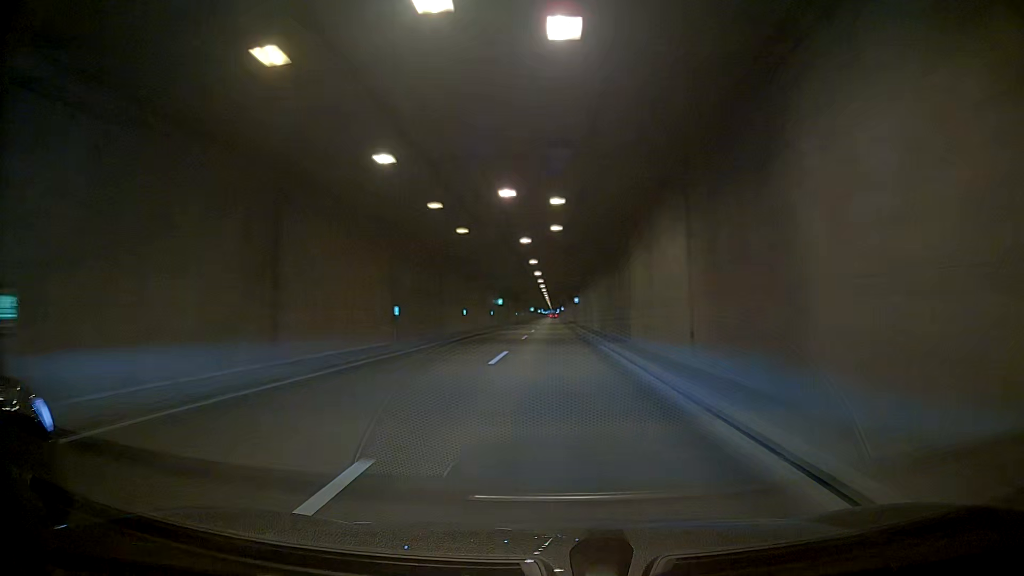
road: trunk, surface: asphalt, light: Day
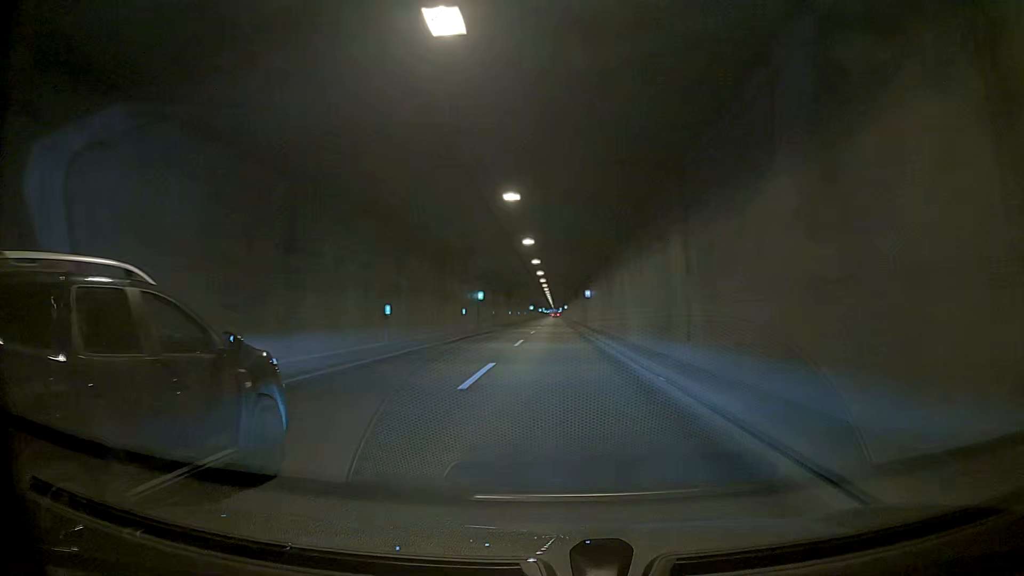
(0.0, +24.4) m; 0°
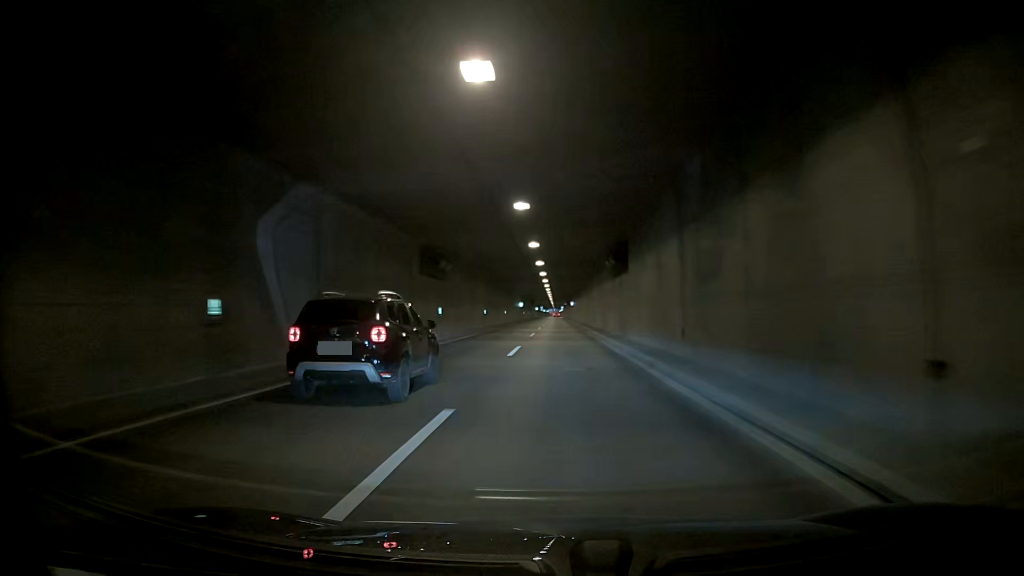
(0.0, +61.0) m; 0°
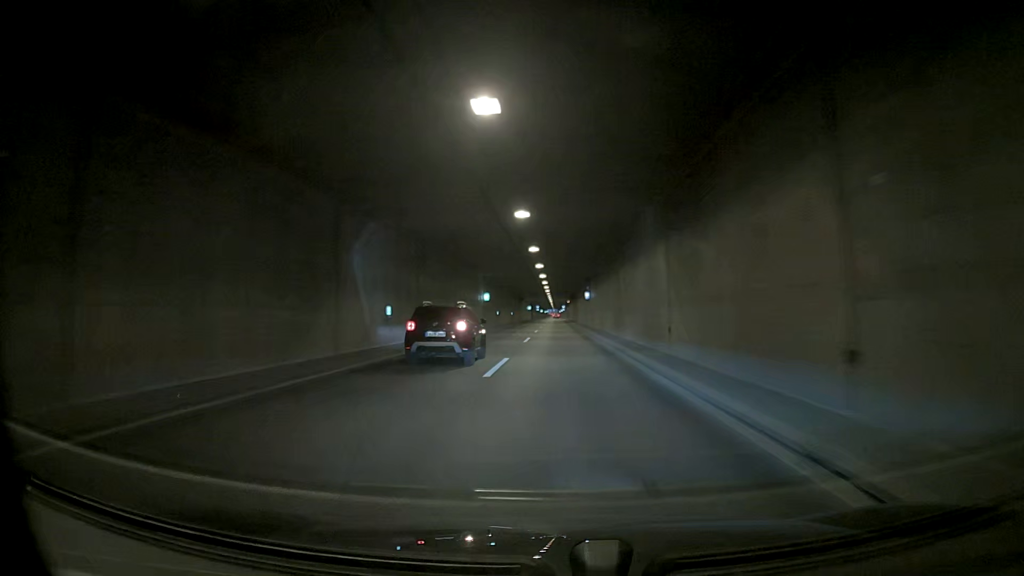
(0.0, +61.1) m; 0°
